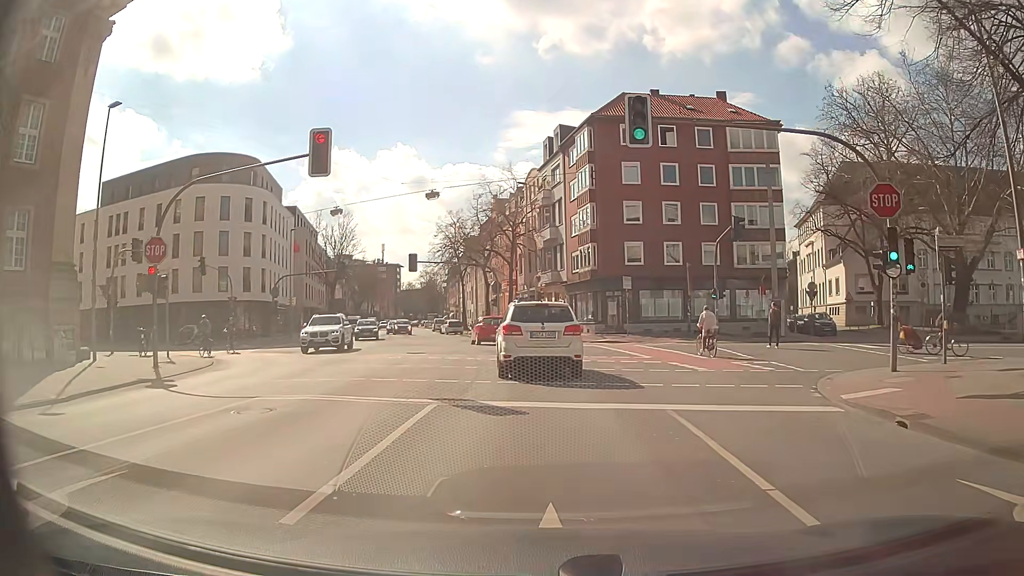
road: secondary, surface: asphalt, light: Day
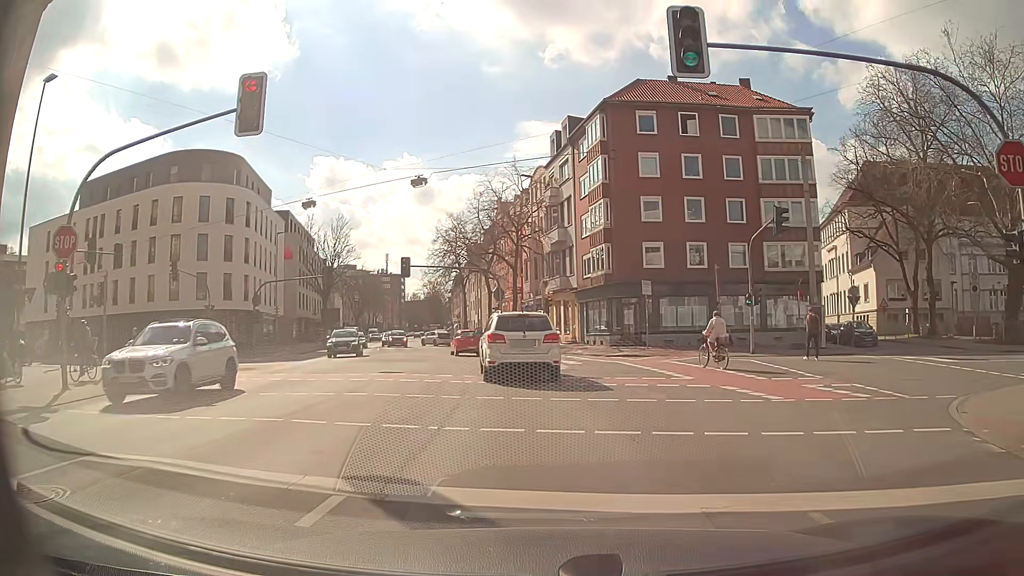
(0.0, +5.5) m; -1°
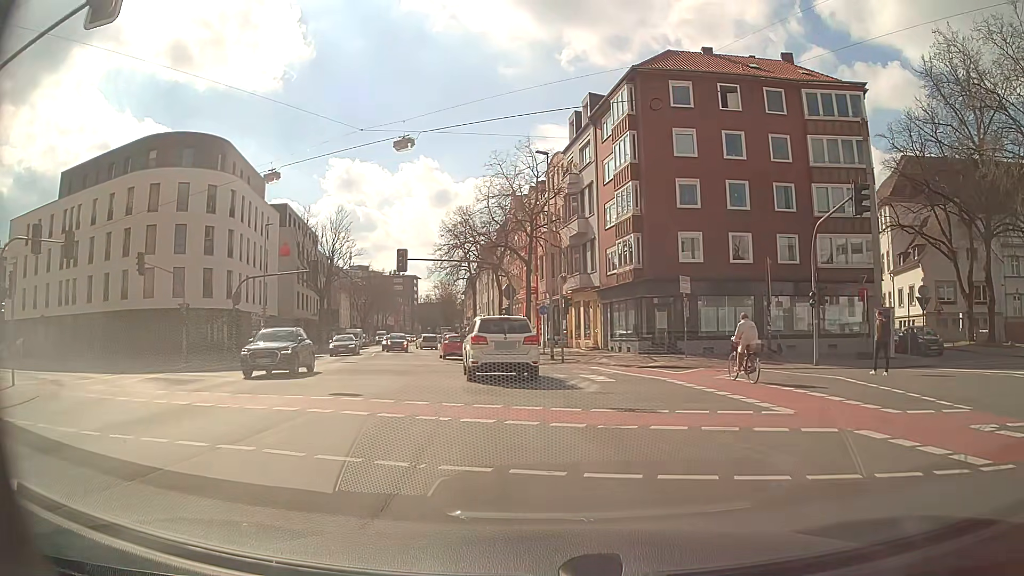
(0.0, +6.3) m; 0°
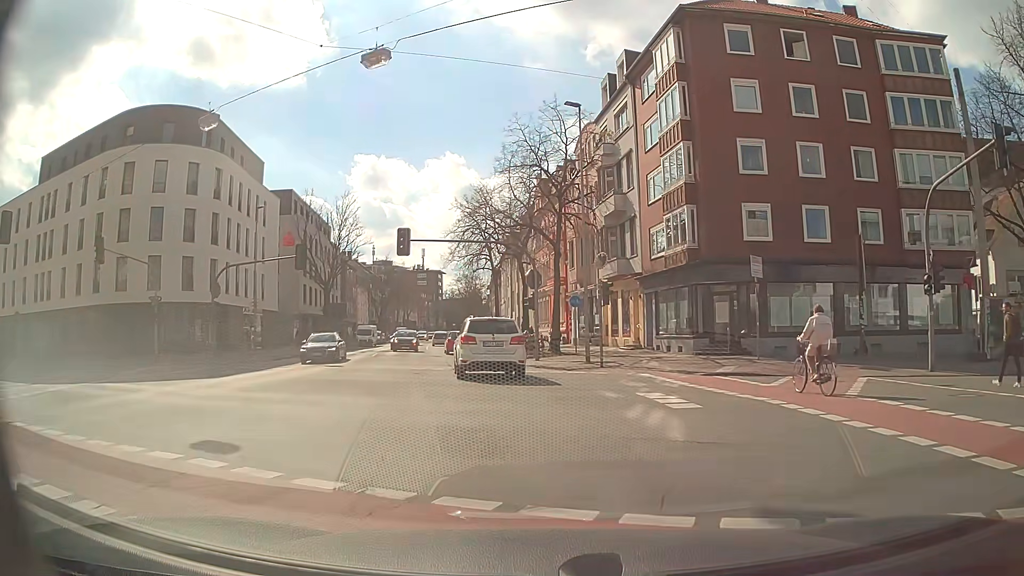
(-0.1, +7.1) m; -2°
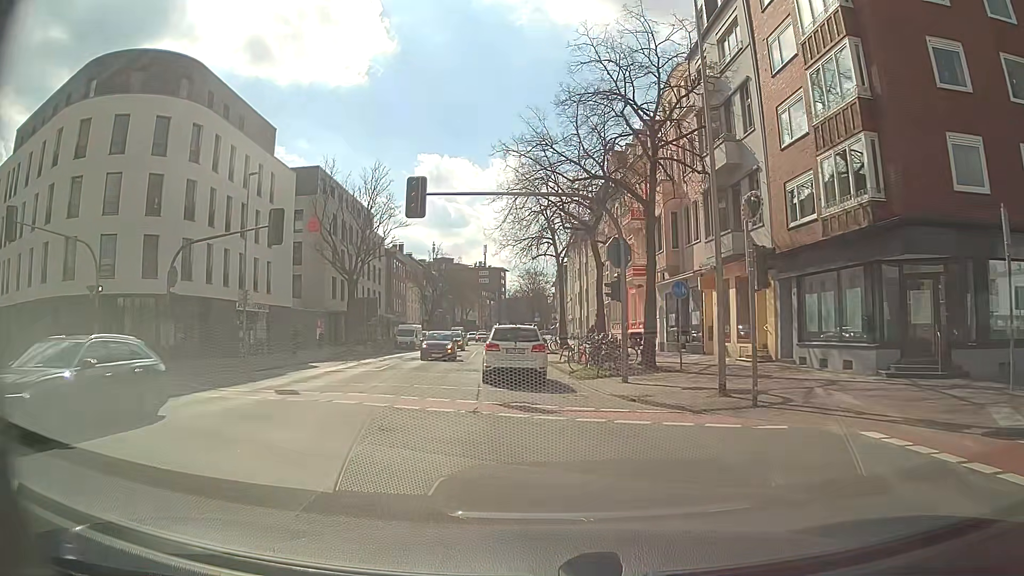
(-0.6, +11.8) m; -6°
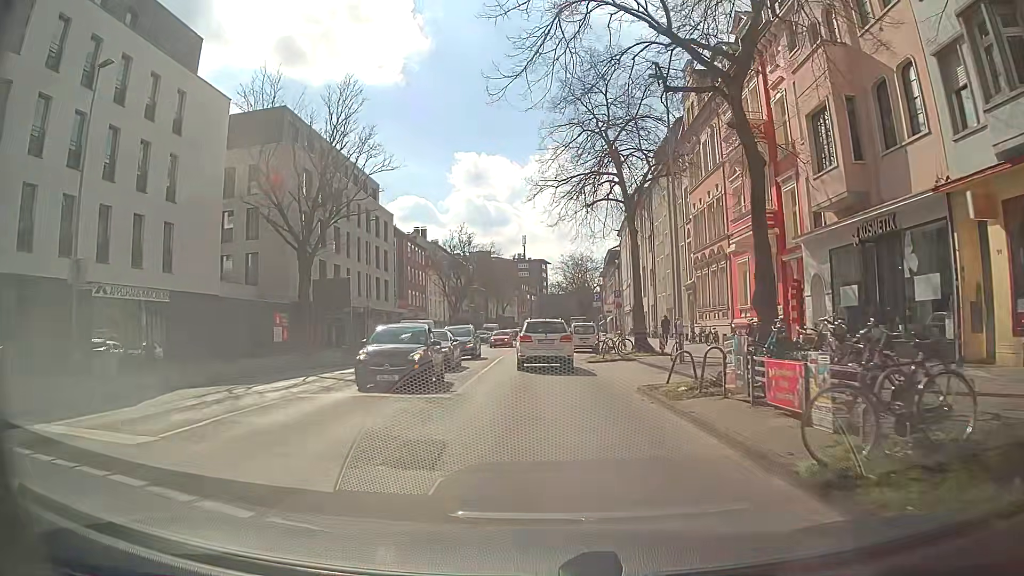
(-0.9, +18.7) m; -4°
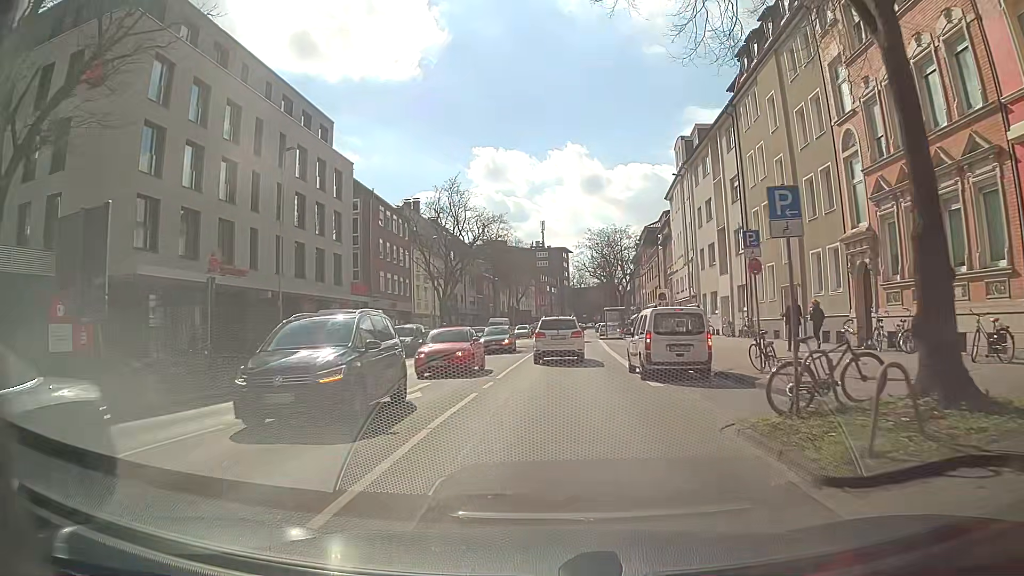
(-0.1, +22.4) m; -1°
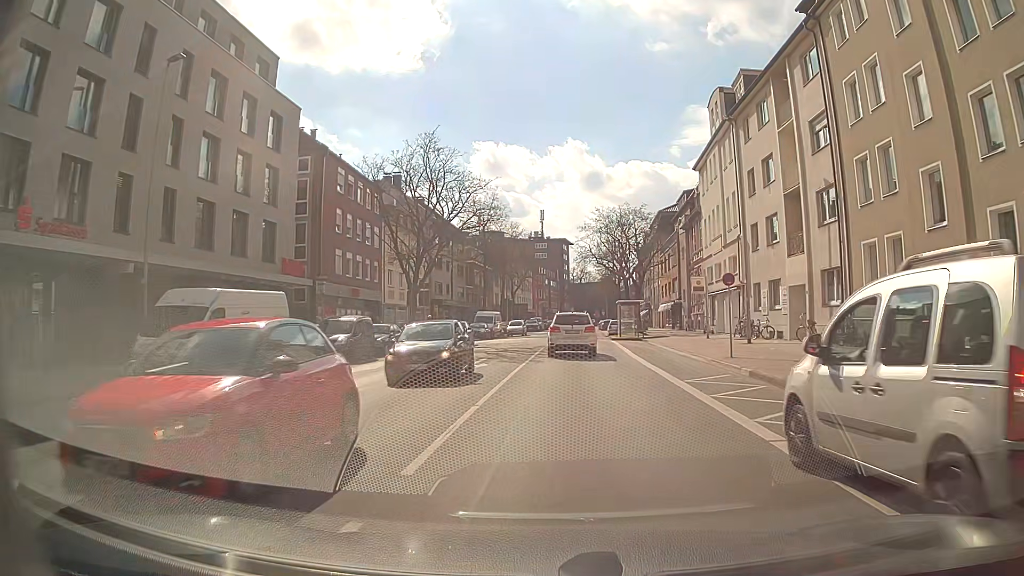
(-0.1, +12.3) m; -1°
(0, +10) (+1, +20) (+1, +30) (+2, +40) (+2, +50) (+3, +60) (+4, +70) (+5, +80) (+5, +90) (+6, +100) m
